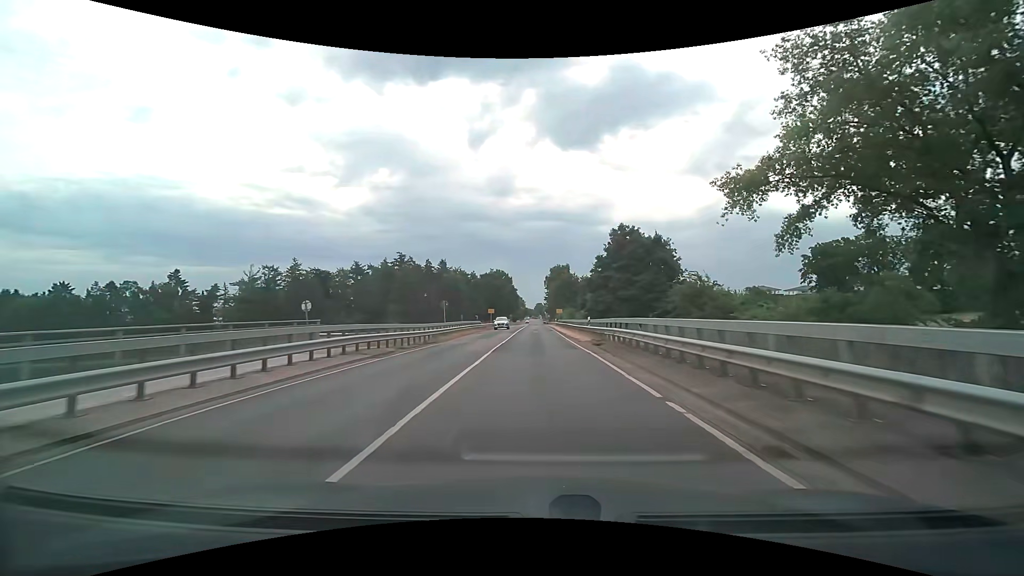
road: secondary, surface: asphalt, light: Day
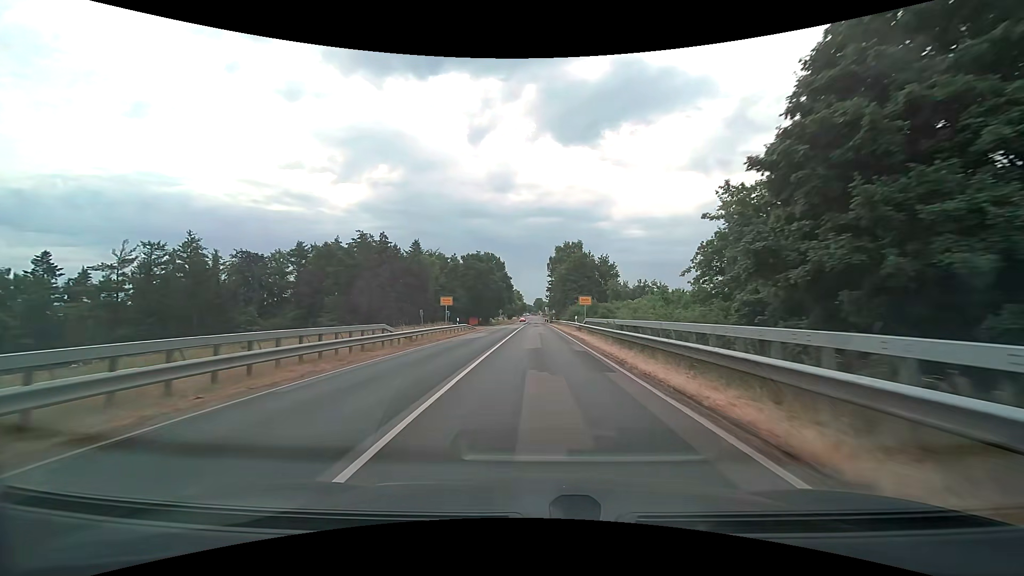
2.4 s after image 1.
(+0.1, +39.6) m; 0°
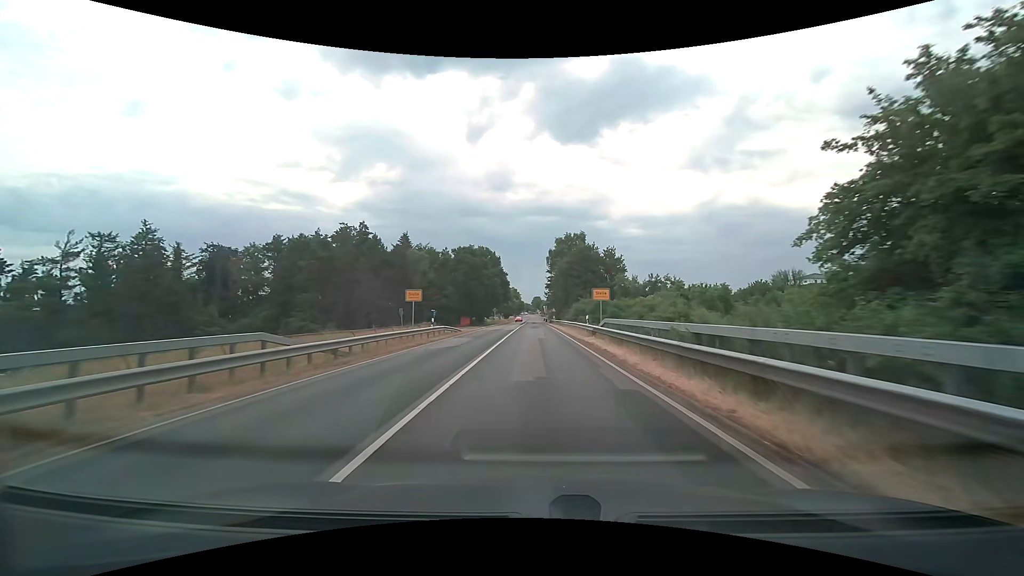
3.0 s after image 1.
(0.0, +10.0) m; 0°
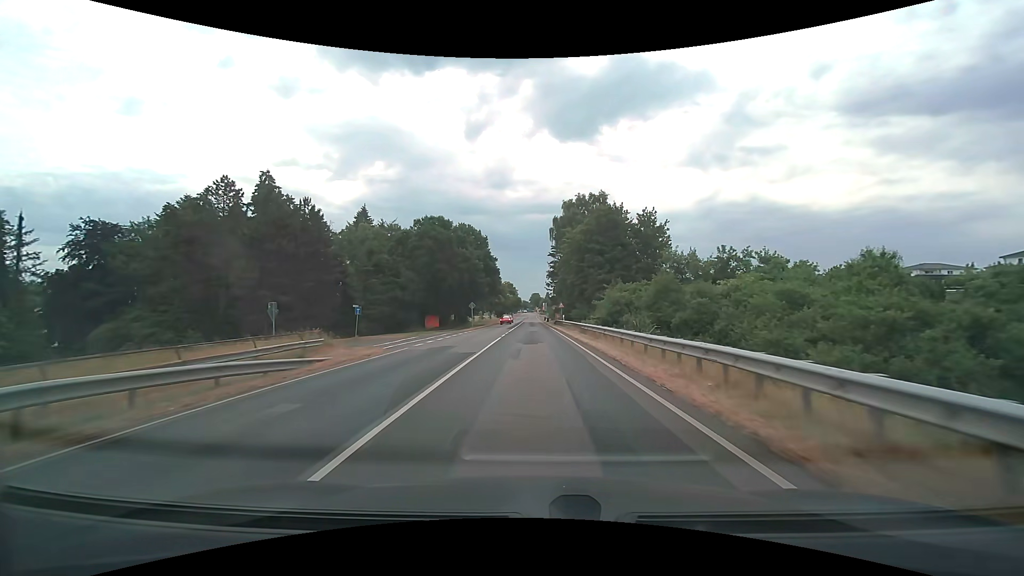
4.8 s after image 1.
(+0.2, +30.0) m; 0°
